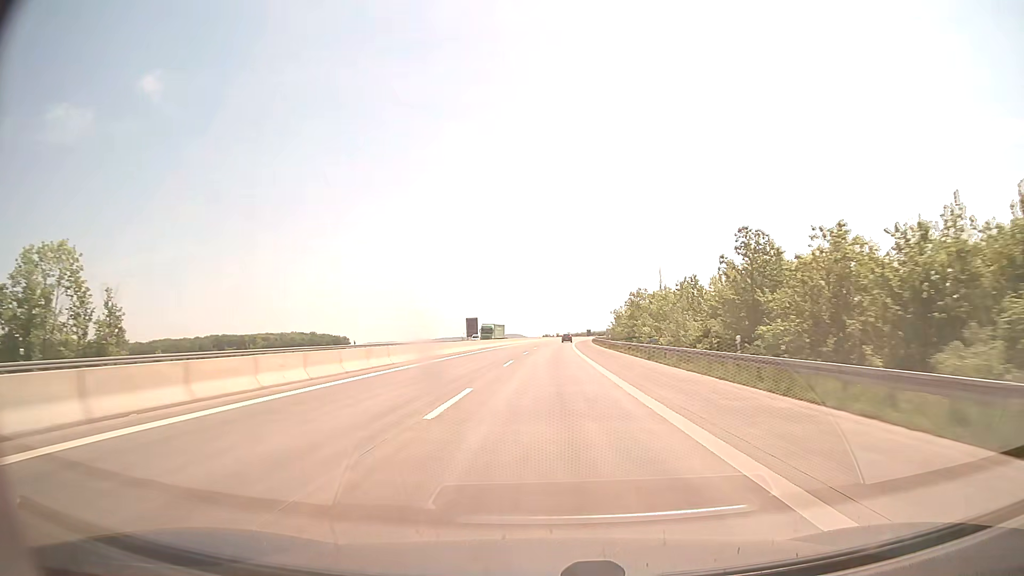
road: motorway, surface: concrete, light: Day
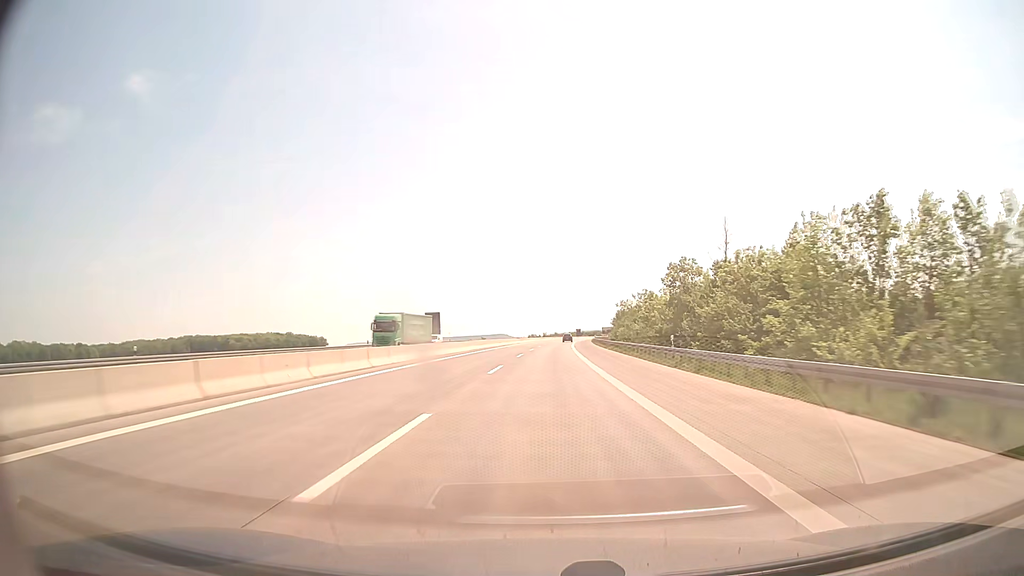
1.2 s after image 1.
(+0.5, +41.3) m; +1°
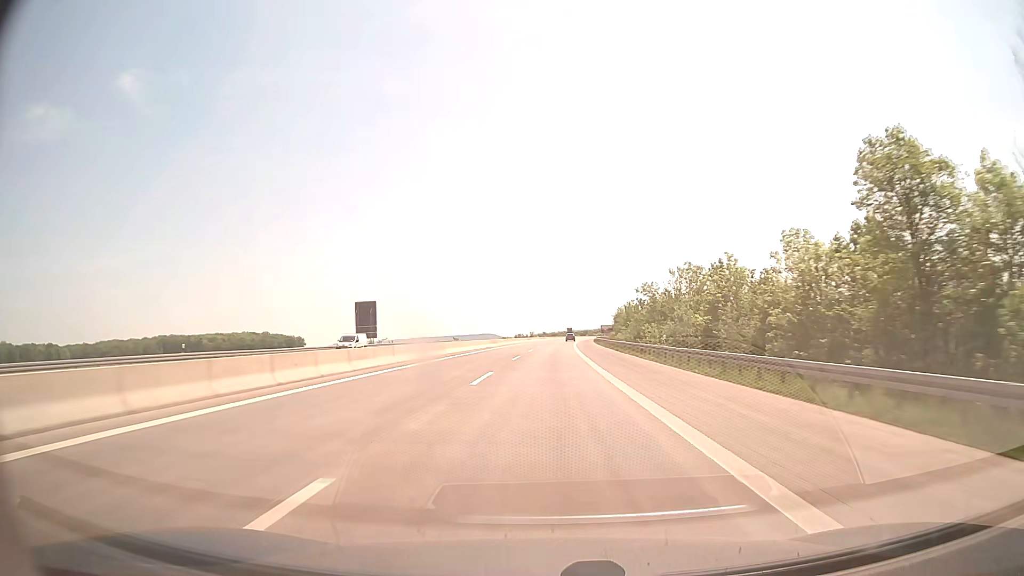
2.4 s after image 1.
(+0.3, +41.3) m; +1°
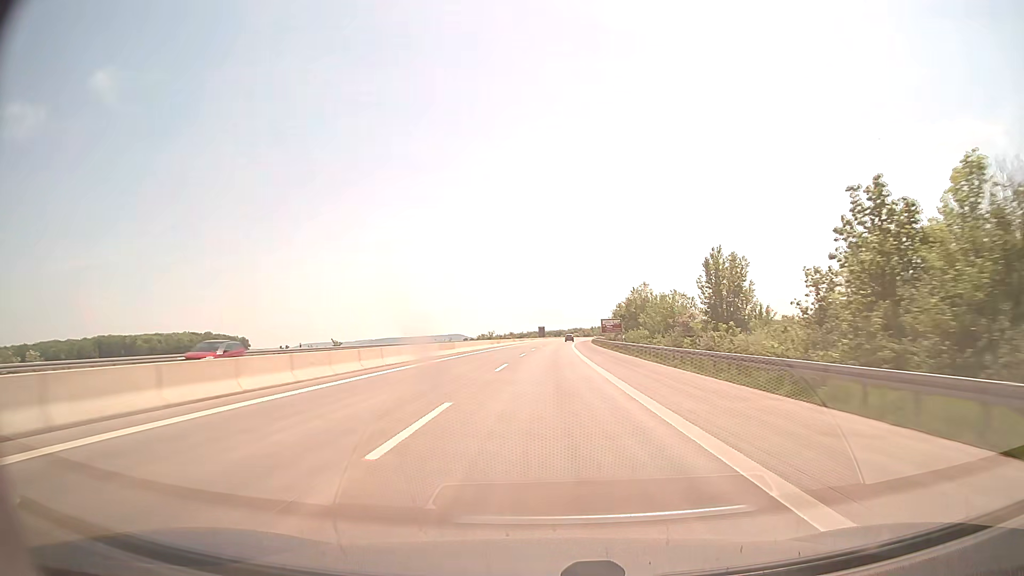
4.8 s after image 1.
(+1.7, +82.7) m; +2°
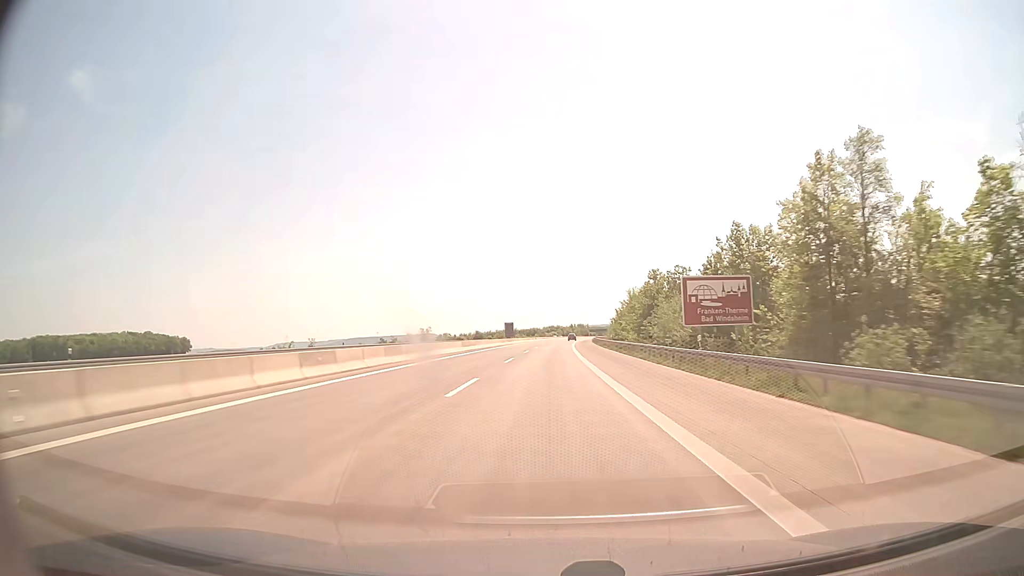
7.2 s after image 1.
(+1.9, +82.6) m; +2°
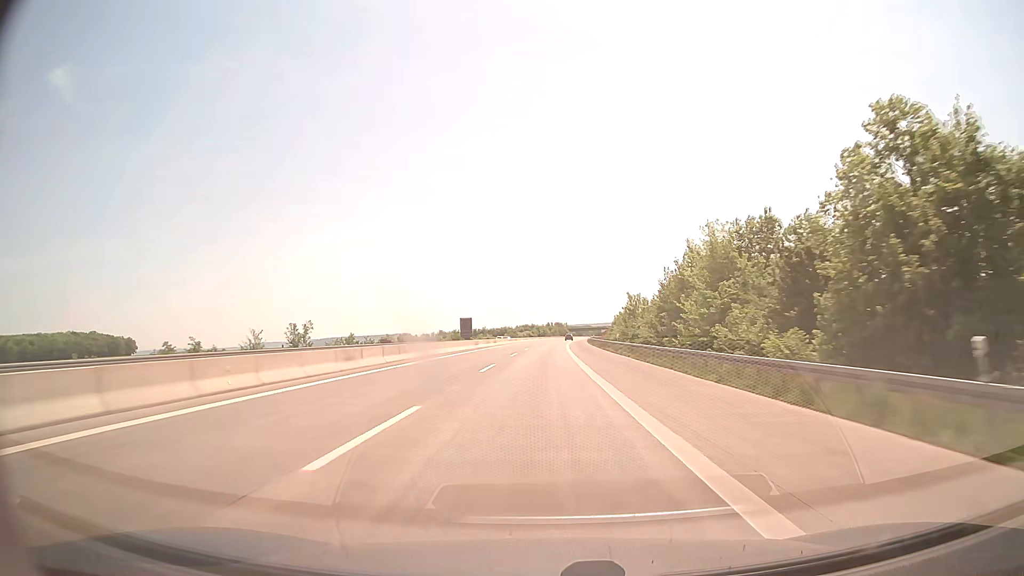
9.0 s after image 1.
(+1.1, +62.0) m; +2°
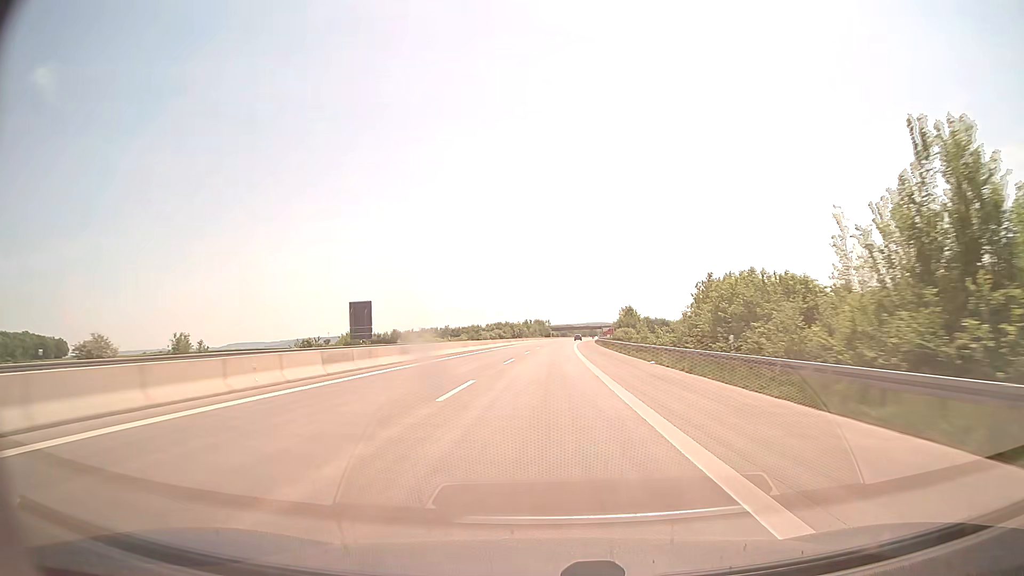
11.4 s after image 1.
(+1.2, +82.7) m; +2°
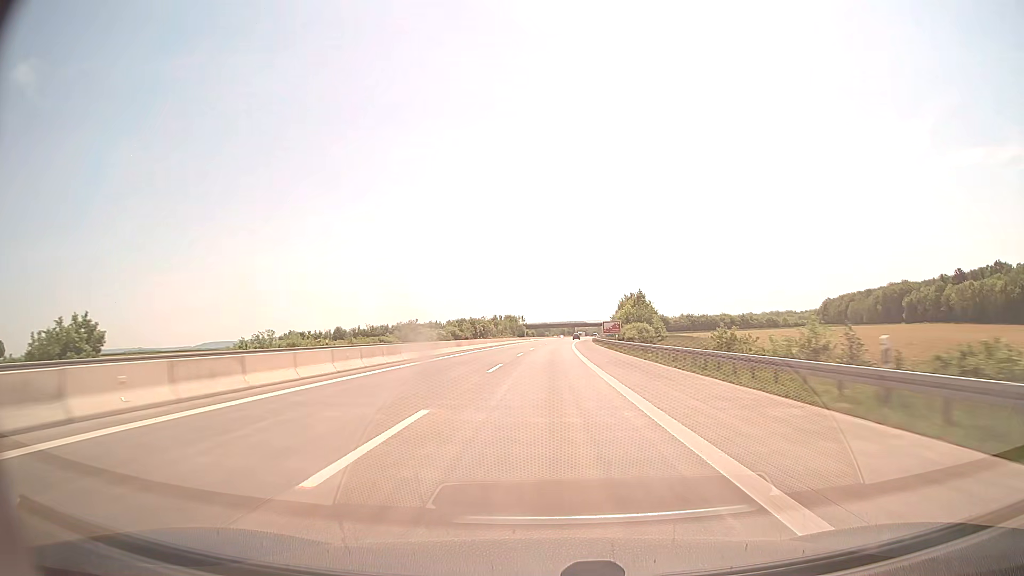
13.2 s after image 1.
(+1.1, +62.0) m; +2°
(0, +10) (0, +20) (0, +30) (0, +40) (+1, +50) (+1, +60) (+1, +70) (+2, +80) (+2, +90) (+2, +100) m
